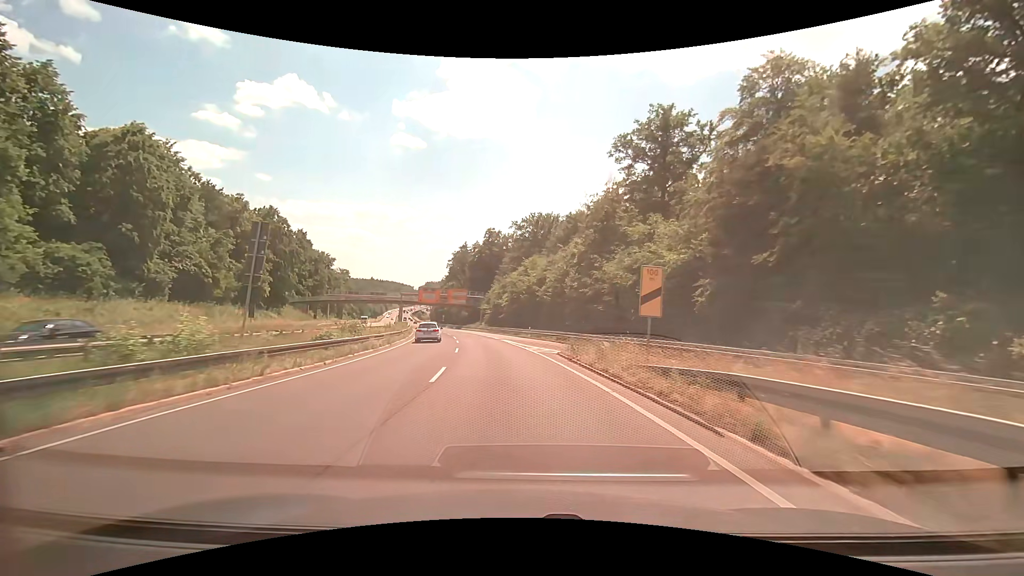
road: trunk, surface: asphalt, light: Day
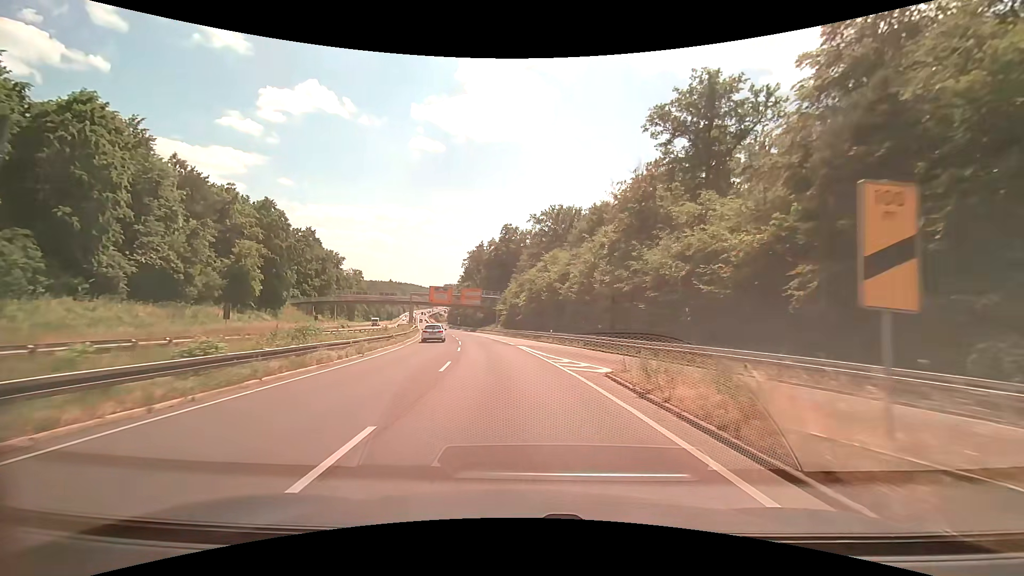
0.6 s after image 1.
(-0.2, +9.0) m; -2°
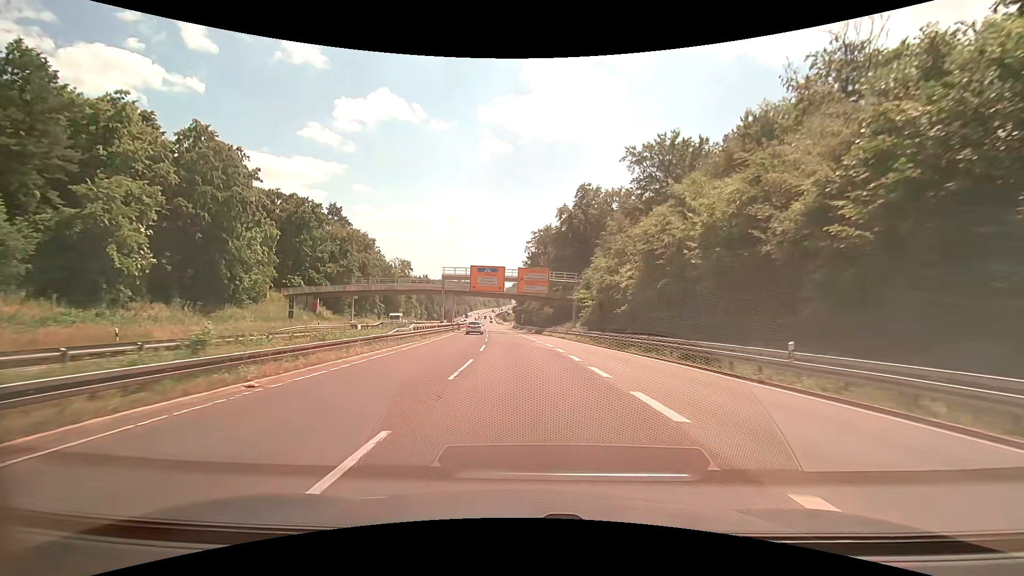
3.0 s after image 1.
(-2.8, +35.7) m; -8°
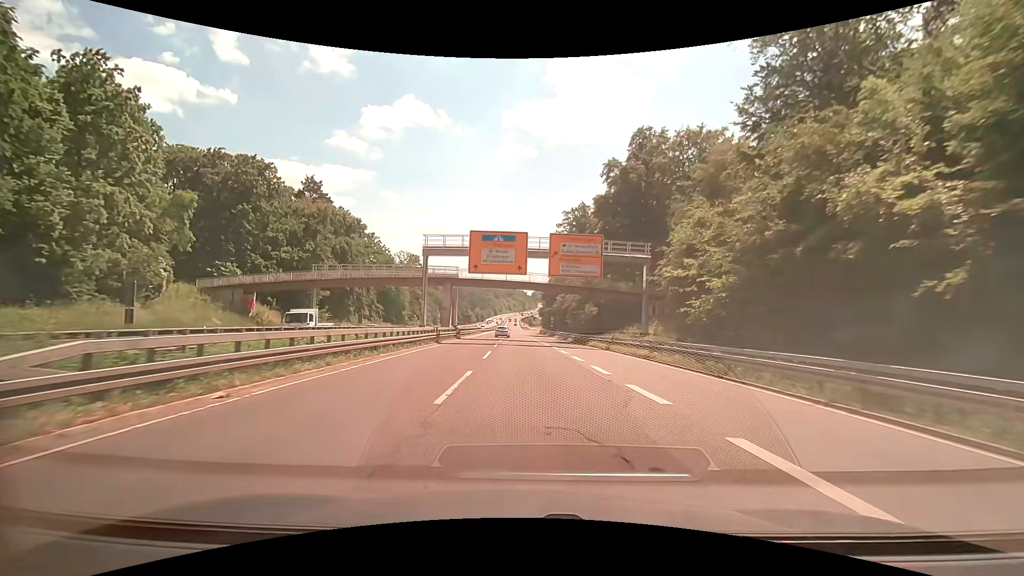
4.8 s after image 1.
(-0.9, +27.6) m; -3°
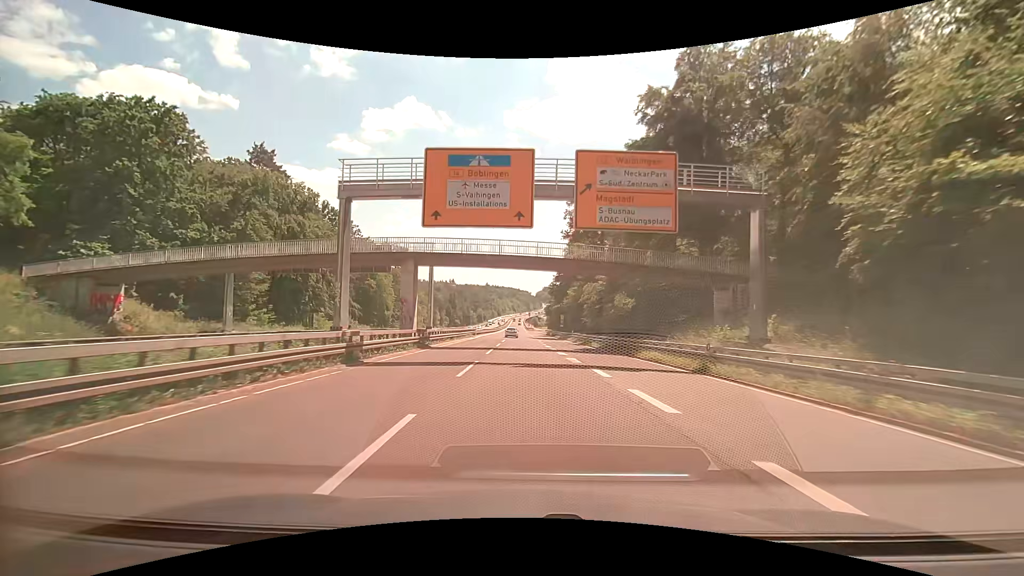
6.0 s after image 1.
(0.0, +19.2) m; -1°
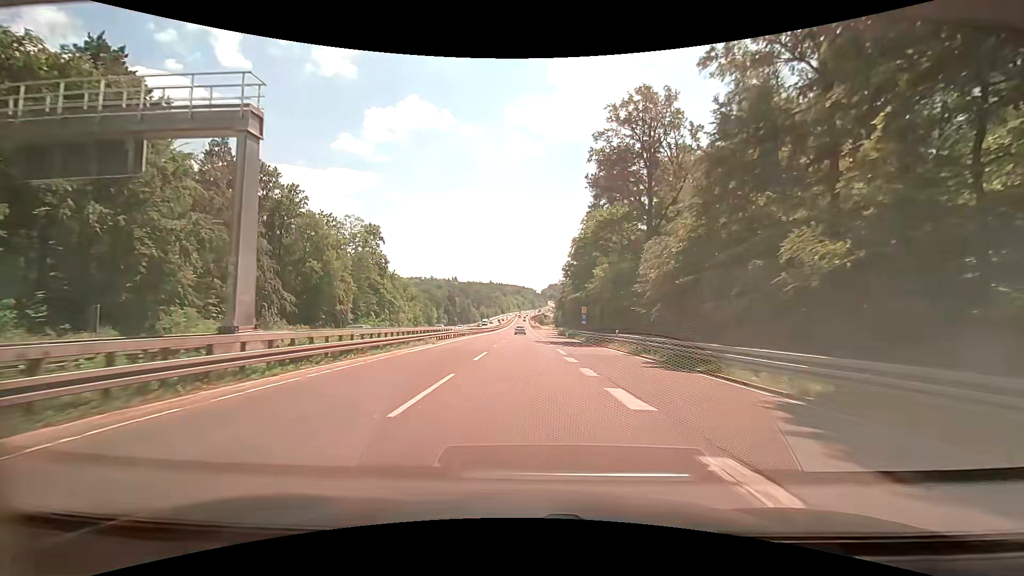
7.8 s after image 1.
(+0.1, +29.9) m; 0°
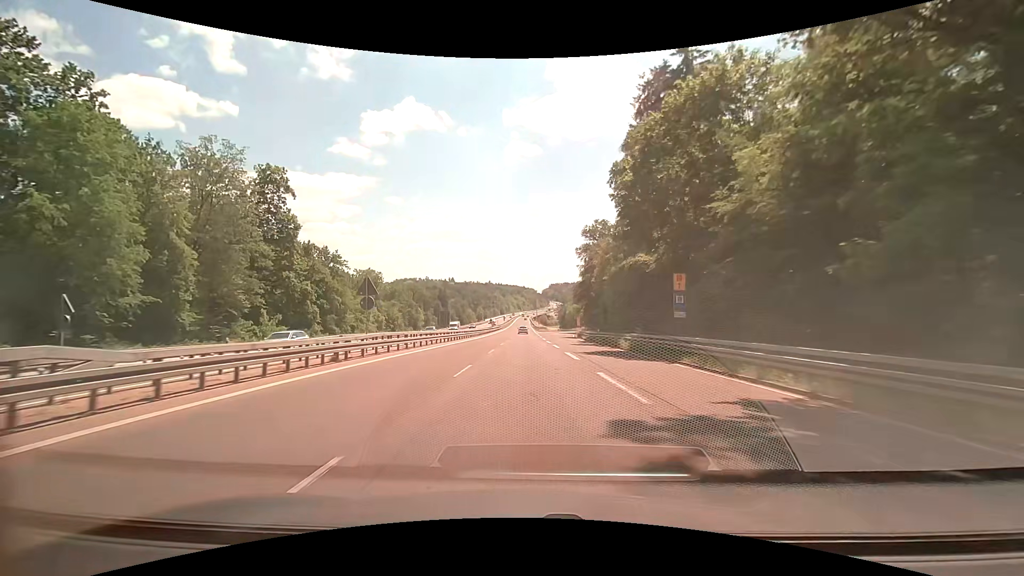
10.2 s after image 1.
(-0.2, +41.4) m; 0°
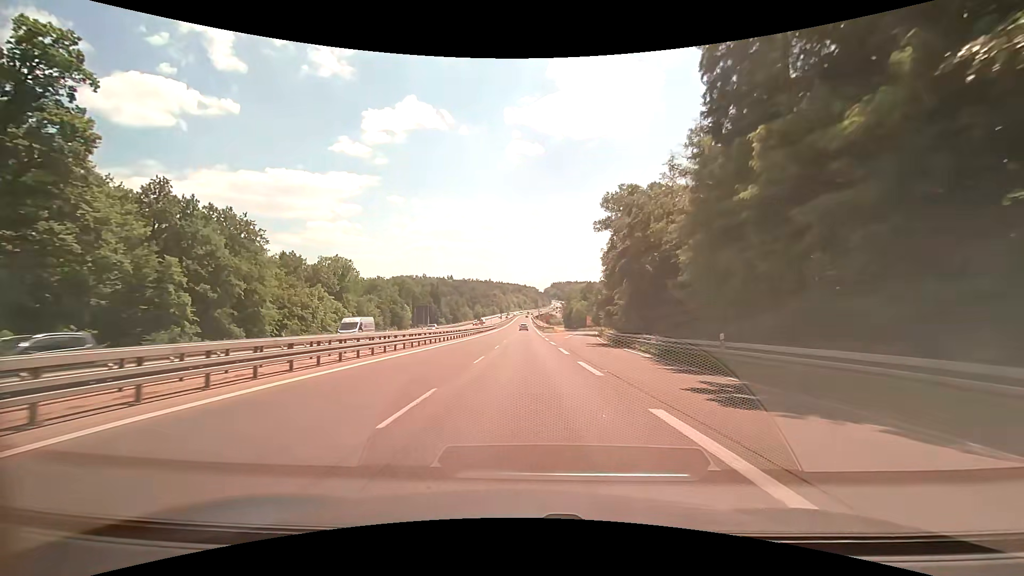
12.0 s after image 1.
(0.0, +30.8) m; 0°
(0, +10) (0, +20) (0, +30) (0, +40) (0, +50) (0, +60) (0, +70) (0, +80) (0, +90) (0, +100) m
